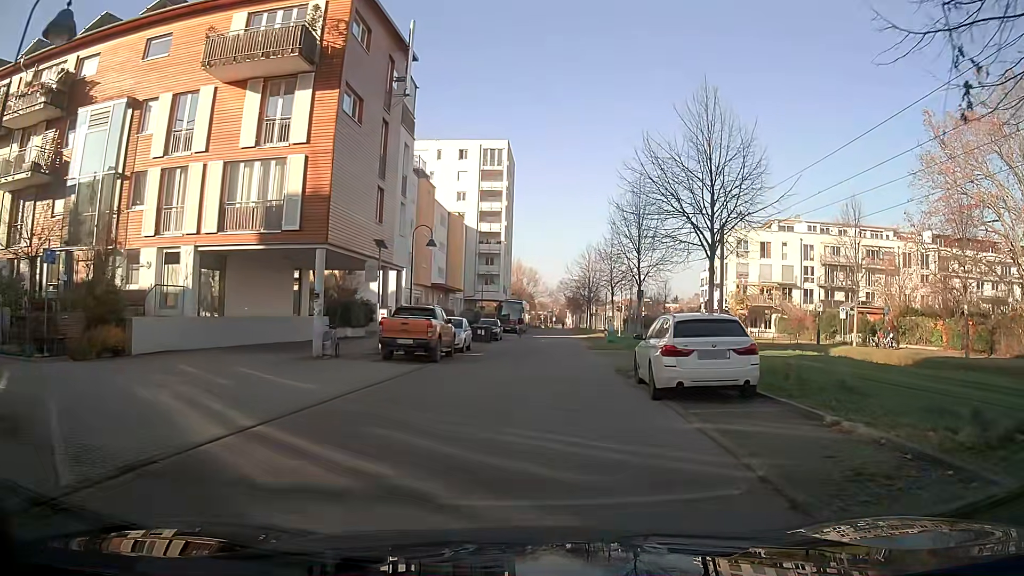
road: residential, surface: asphalt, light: Day
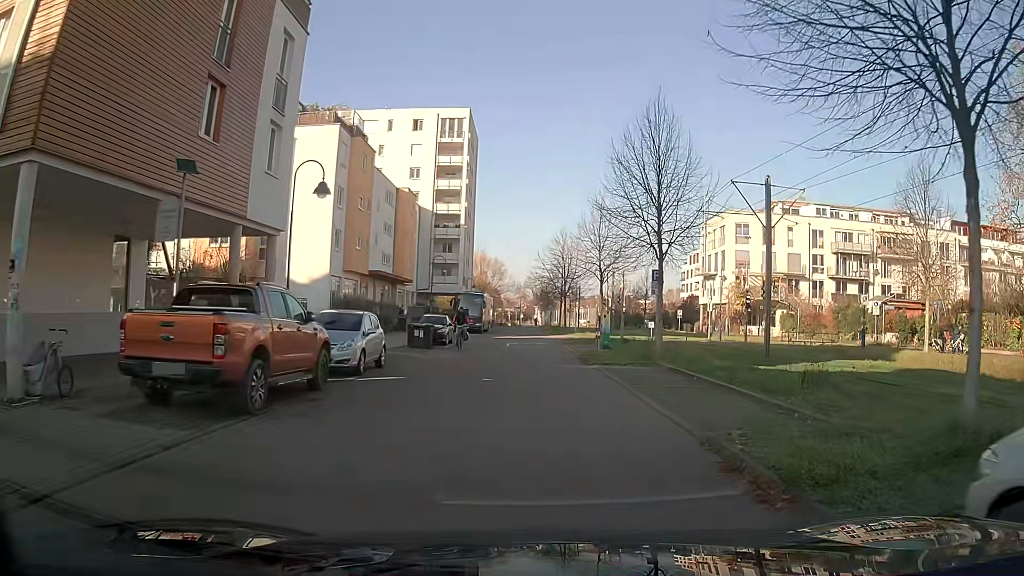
(+0.3, +12.8) m; +3°
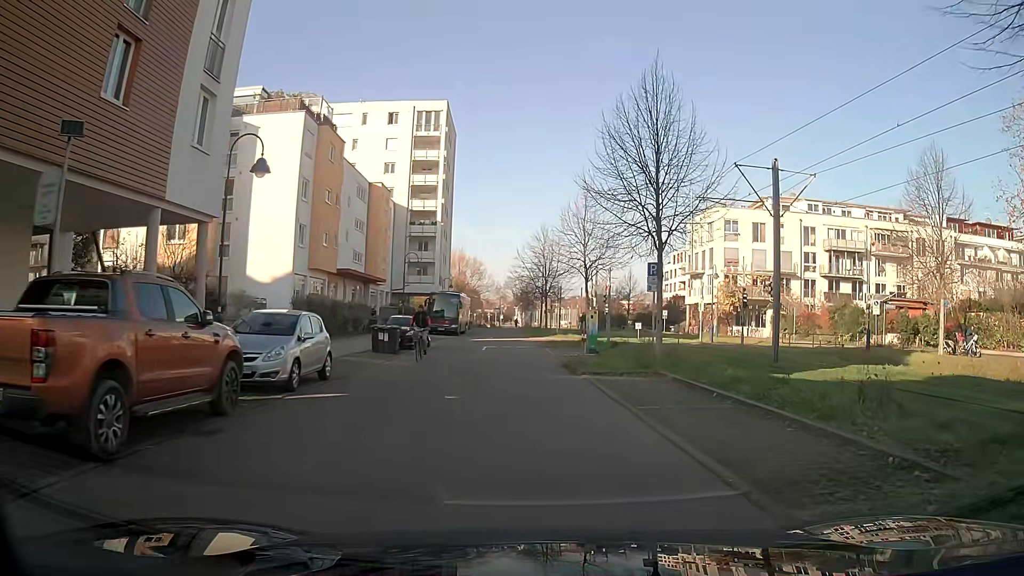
(0.0, +3.2) m; +1°
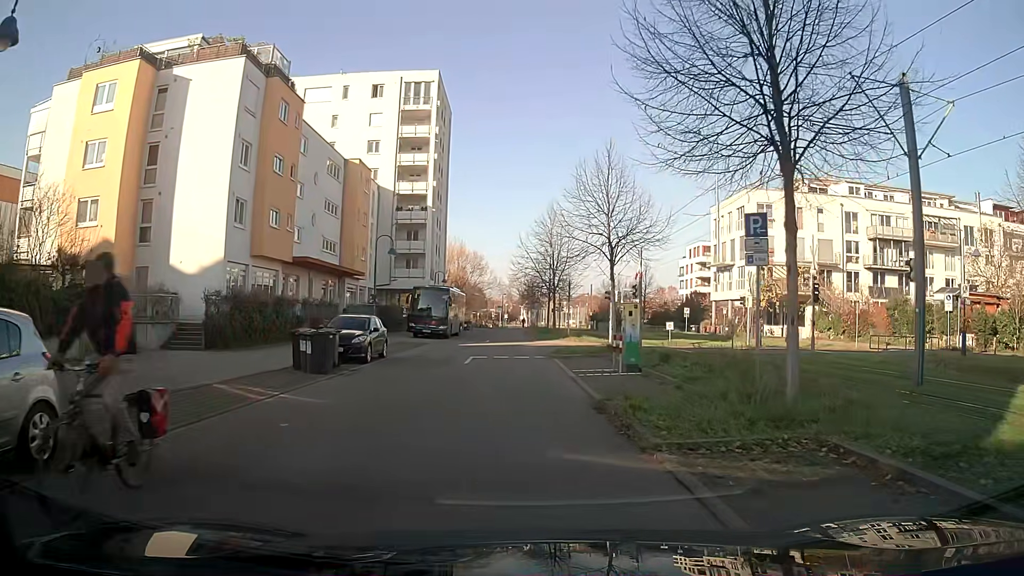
(0.0, +9.6) m; -1°
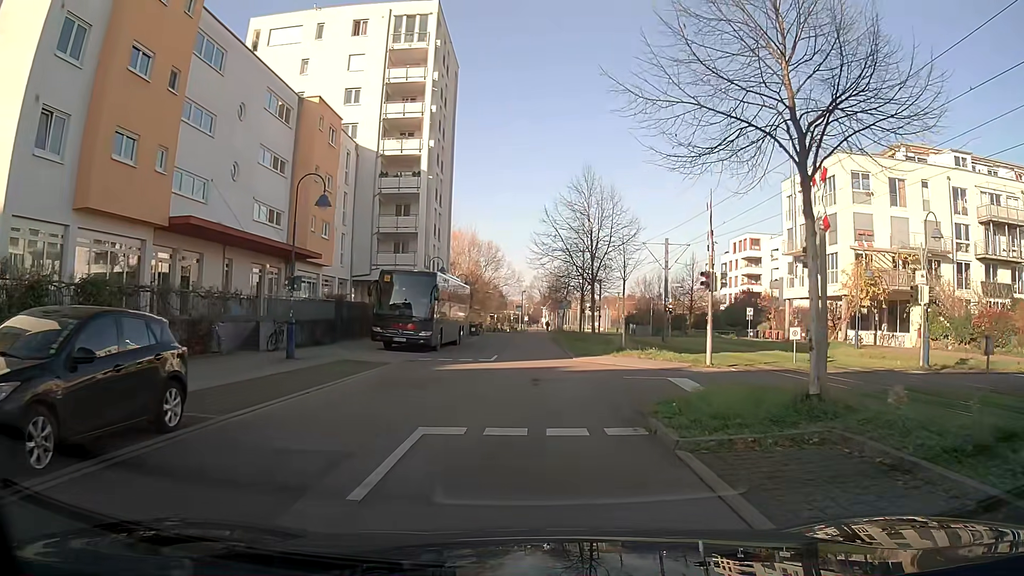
(-0.2, +15.9) m; 0°
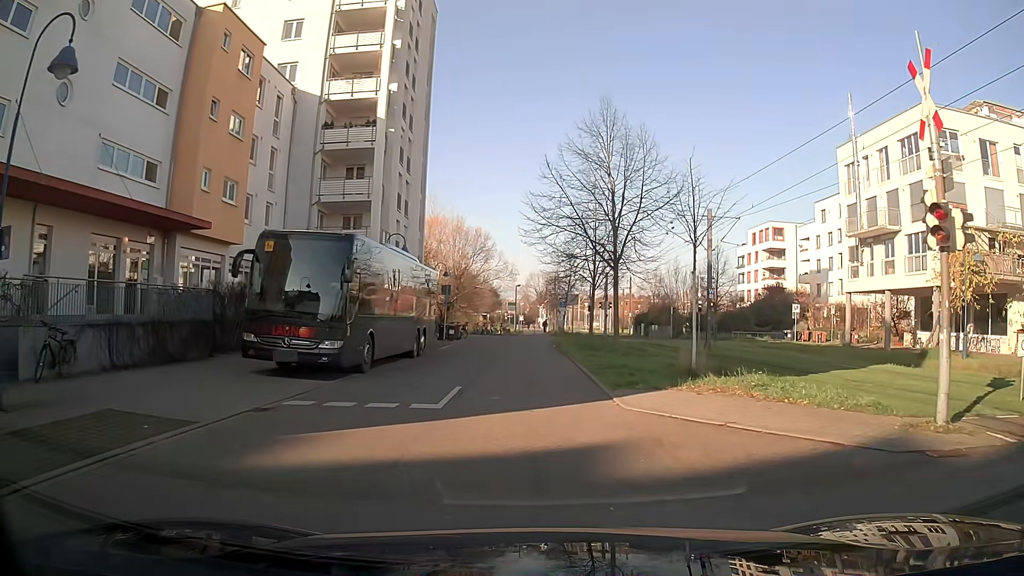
(-0.2, +12.6) m; 0°
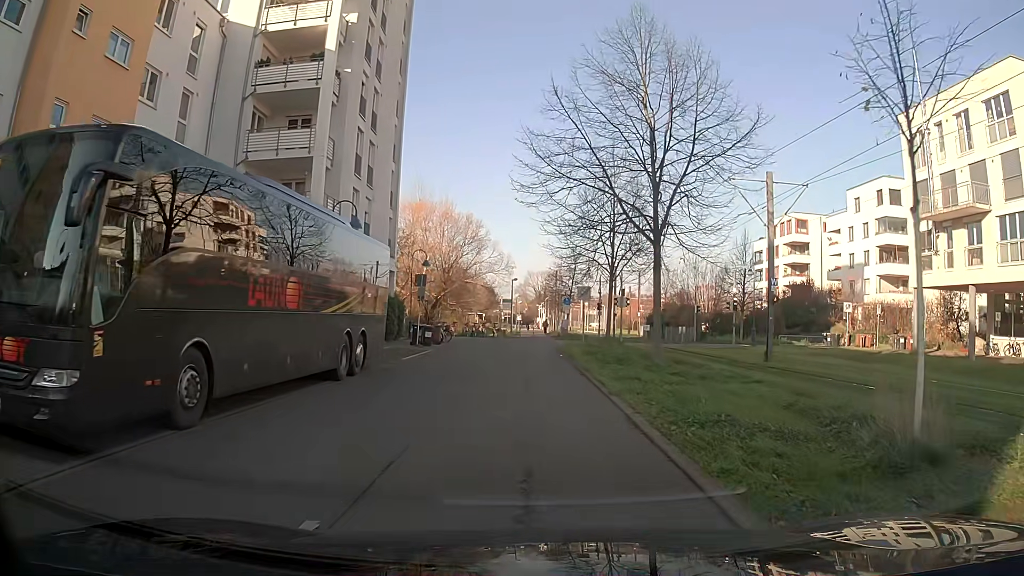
(-0.1, +9.4) m; -1°
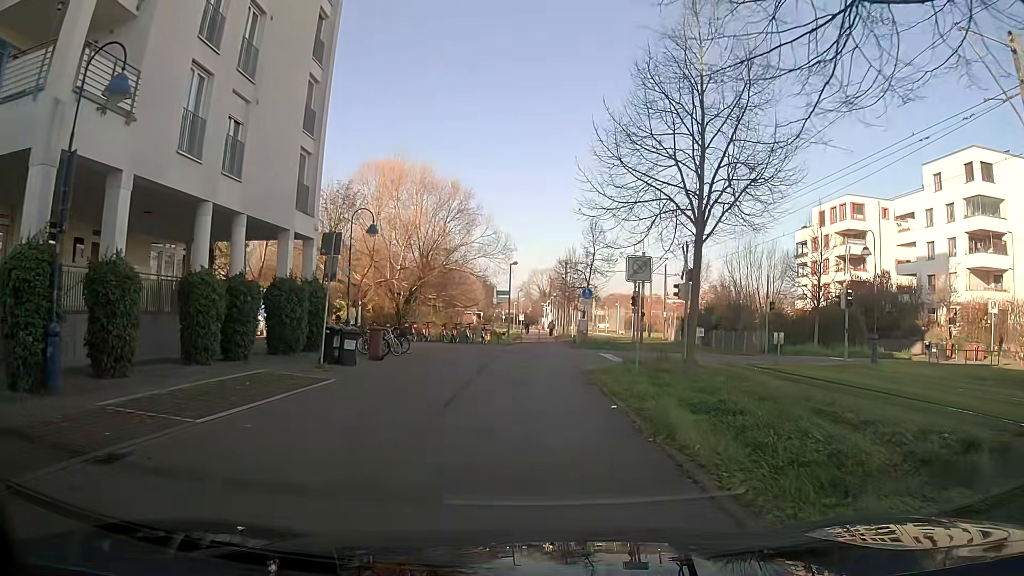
(0.0, +15.4) m; 0°
(0, +10) (0, +20) (+5, +28) (+14, +30) (+24, +29) (+34, +28) (+44, +27) (+54, +26) (+64, +25) (+74, +24) m
